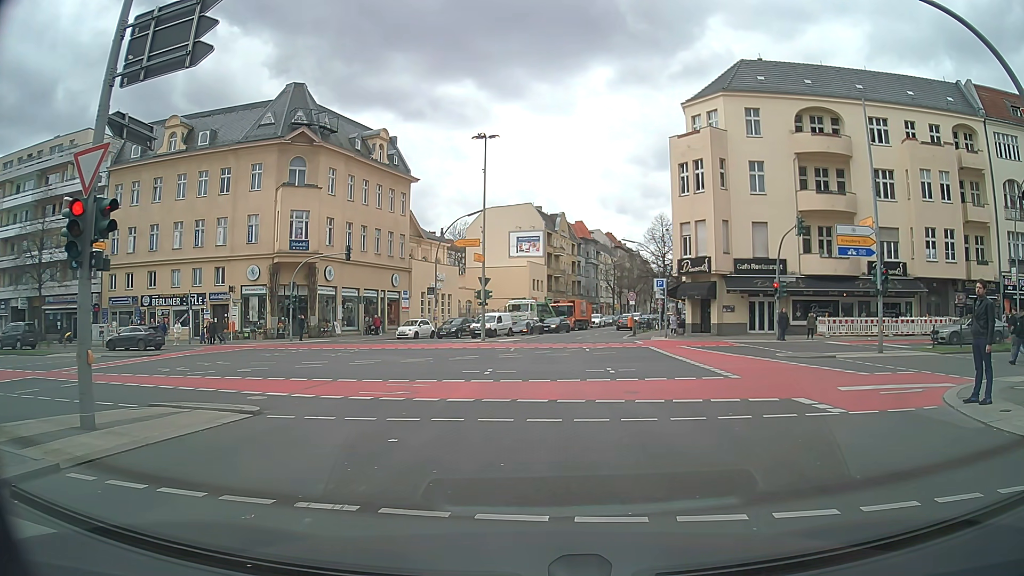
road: tertiary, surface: asphalt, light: Day
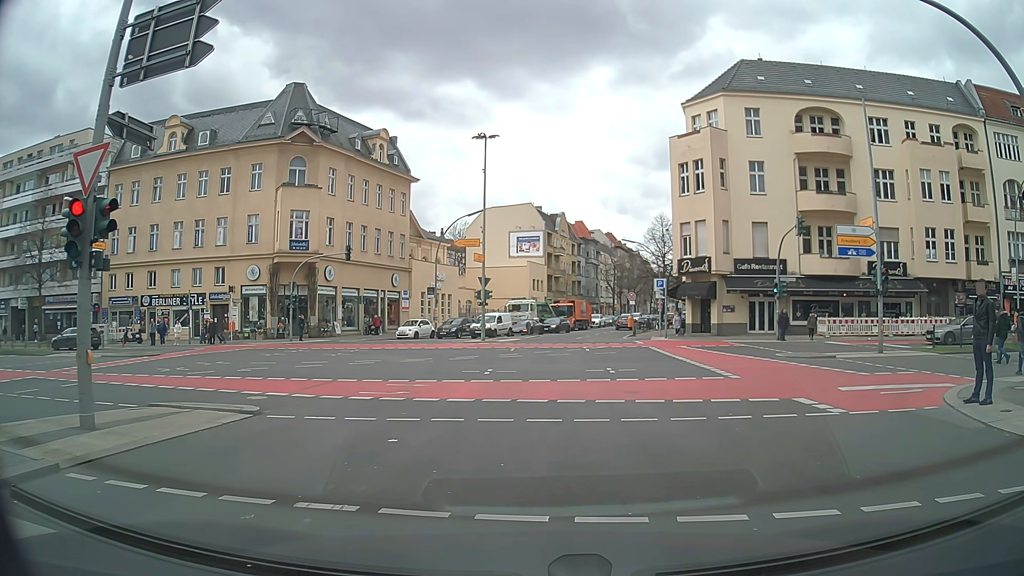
(0.0, 0.0) m; 0°
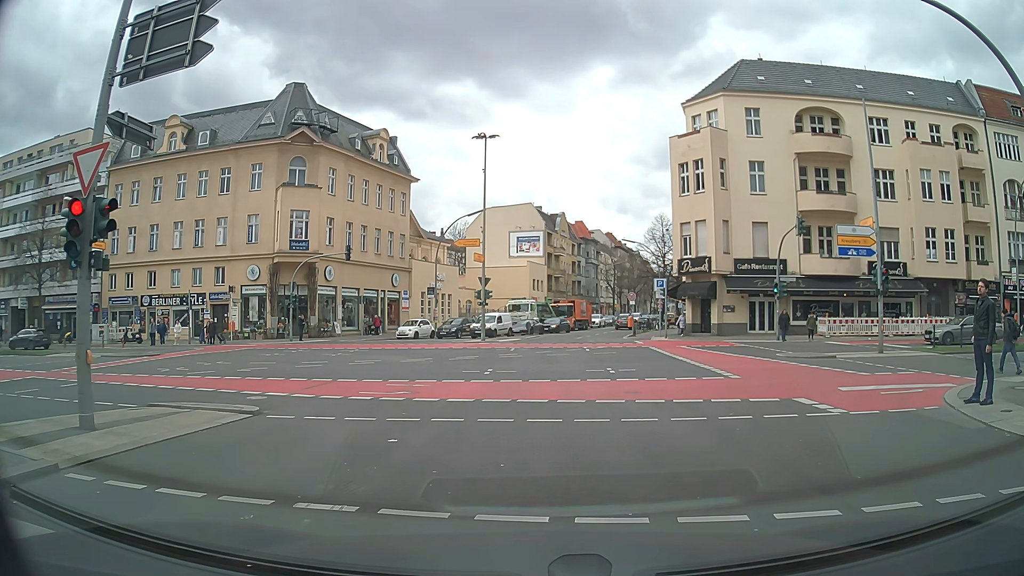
(0.0, 0.0) m; 0°
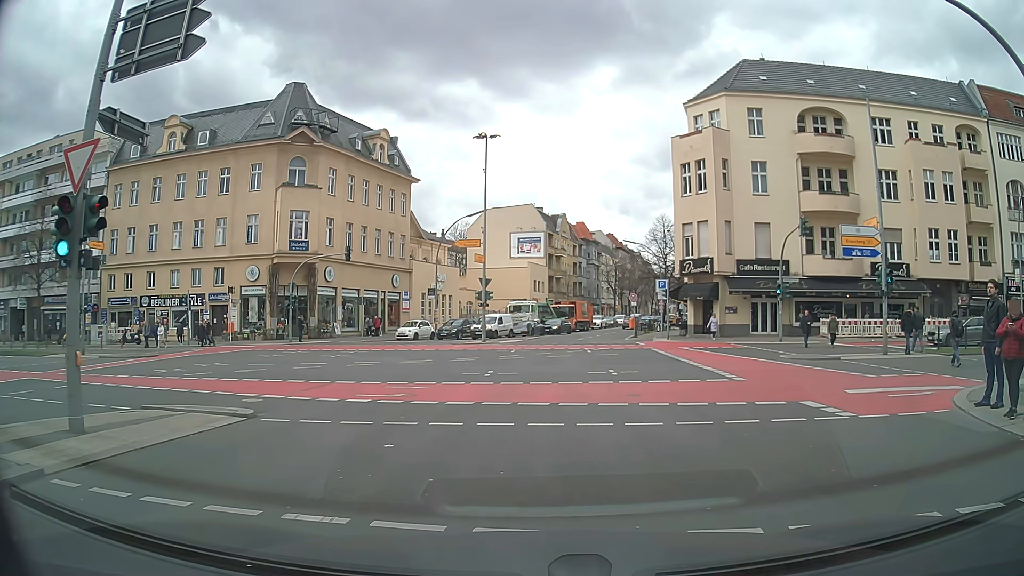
(0.0, +0.3) m; 0°
